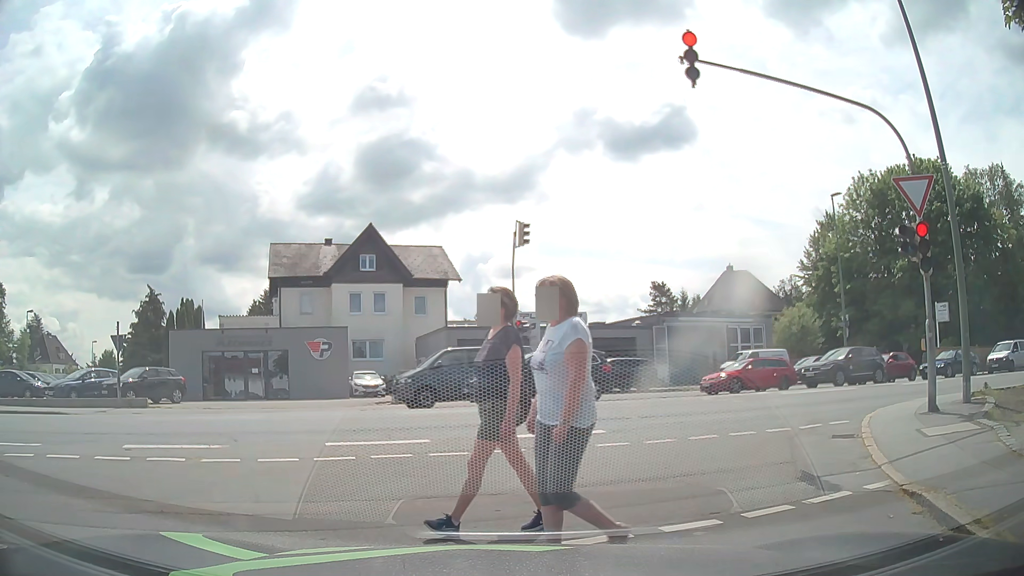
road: residential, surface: asphalt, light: Day
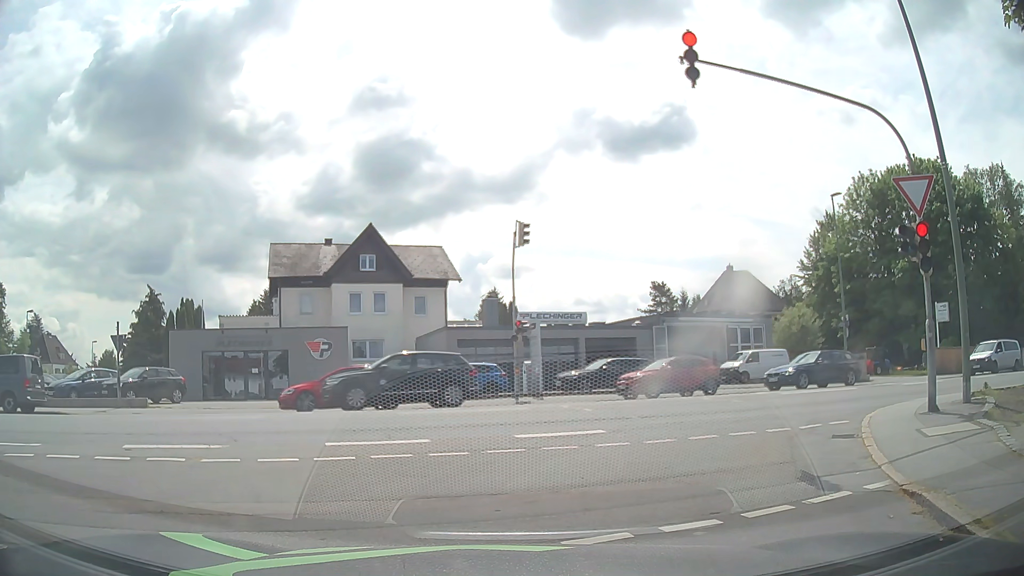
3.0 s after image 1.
(0.0, 0.0) m; 0°
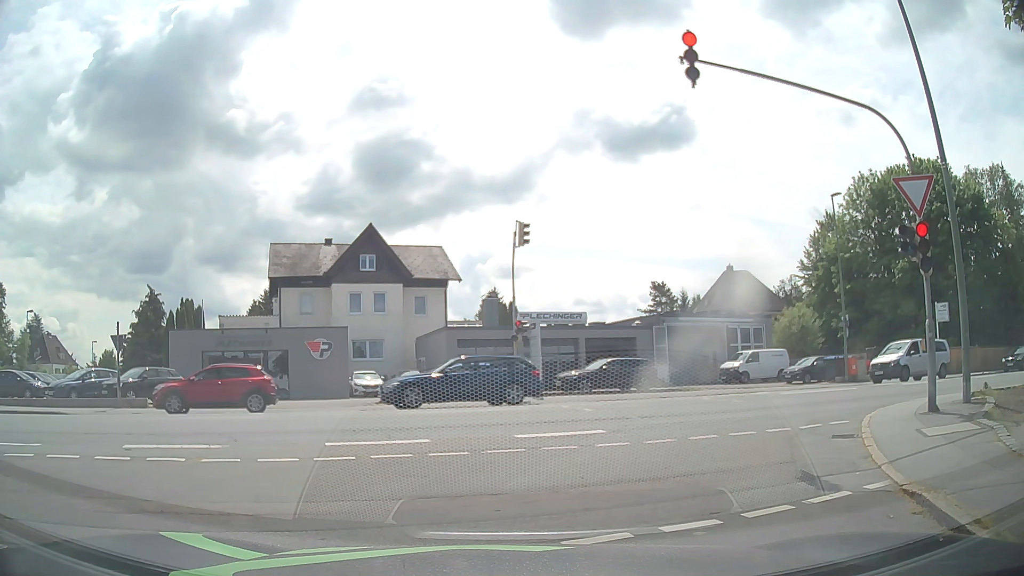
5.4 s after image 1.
(0.0, 0.0) m; 0°
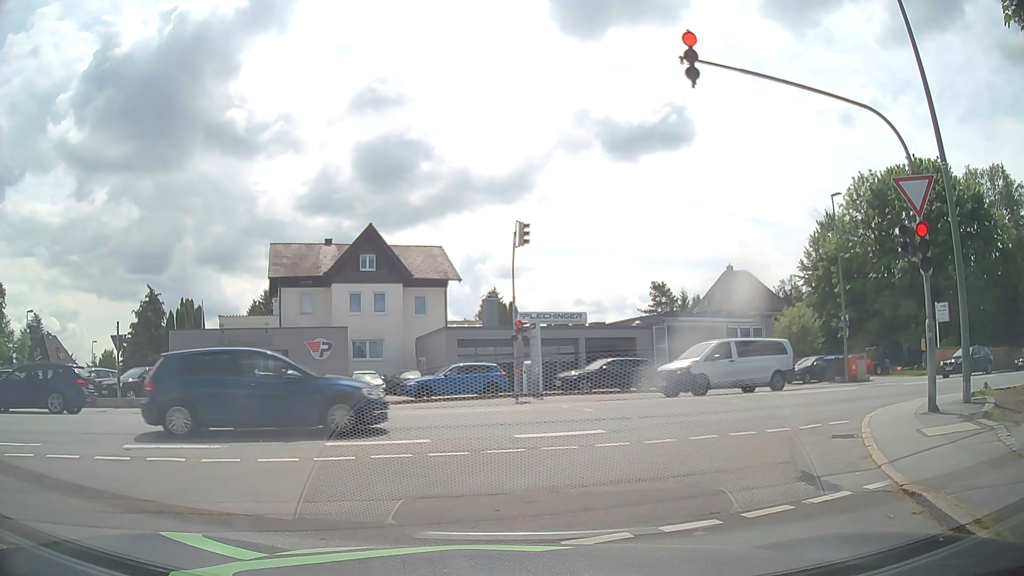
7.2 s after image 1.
(0.0, 0.0) m; 0°
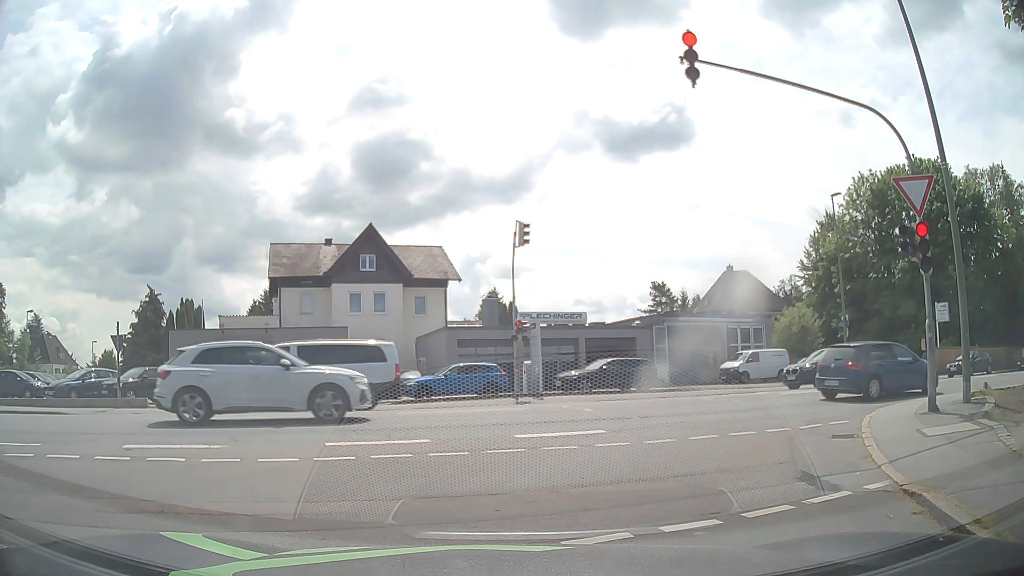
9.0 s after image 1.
(0.0, 0.0) m; 0°
